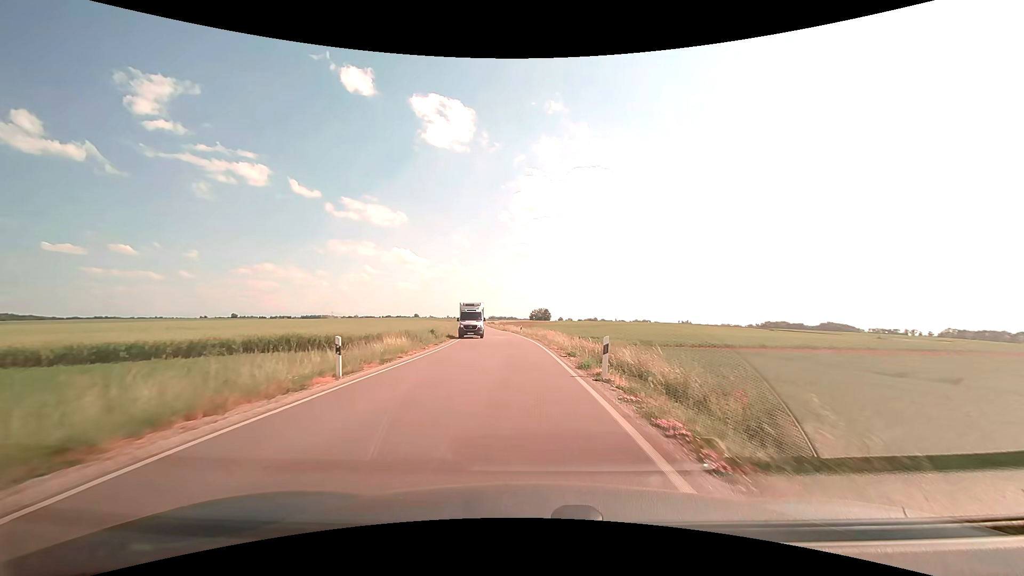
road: secondary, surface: asphalt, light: Day
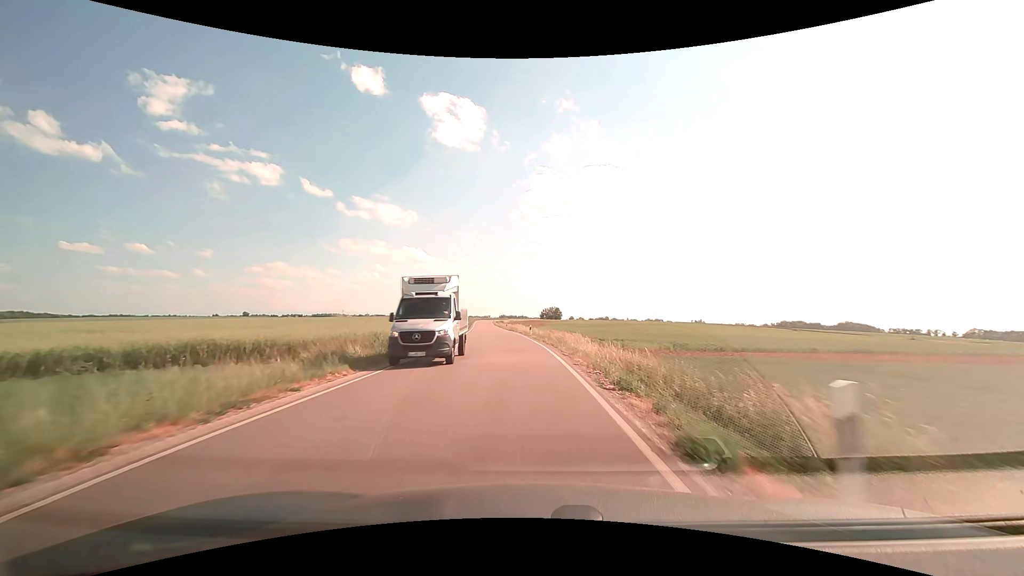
(-0.1, +9.4) m; -1°
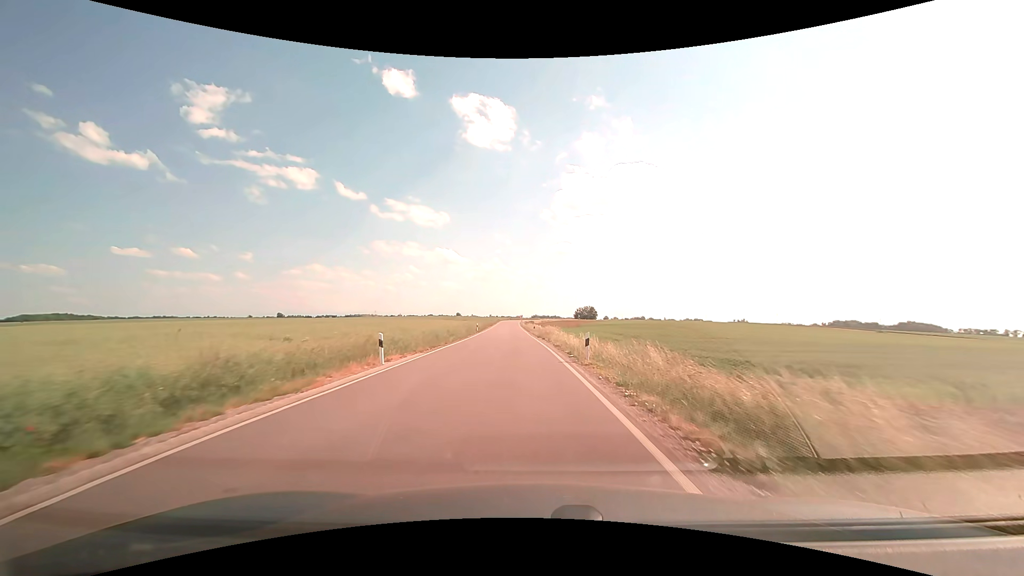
(-0.9, +28.6) m; -4°
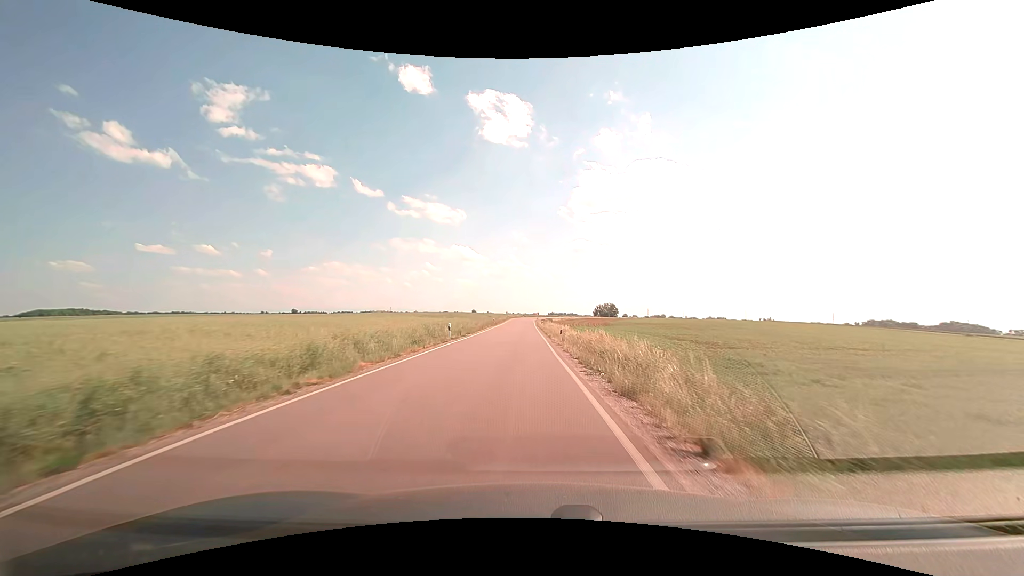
(-0.7, +28.8) m; -2°
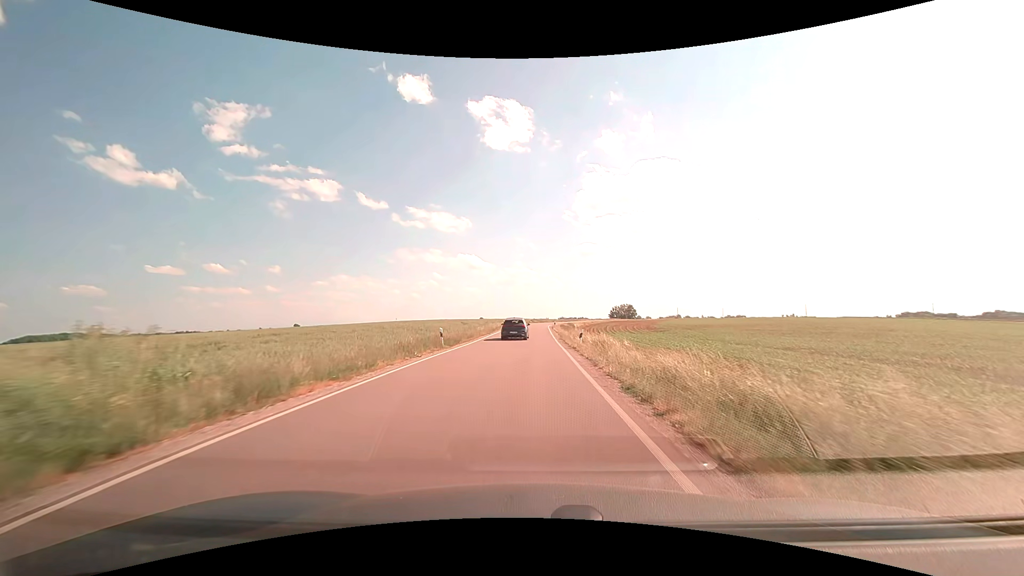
(-0.8, +47.2) m; -1°
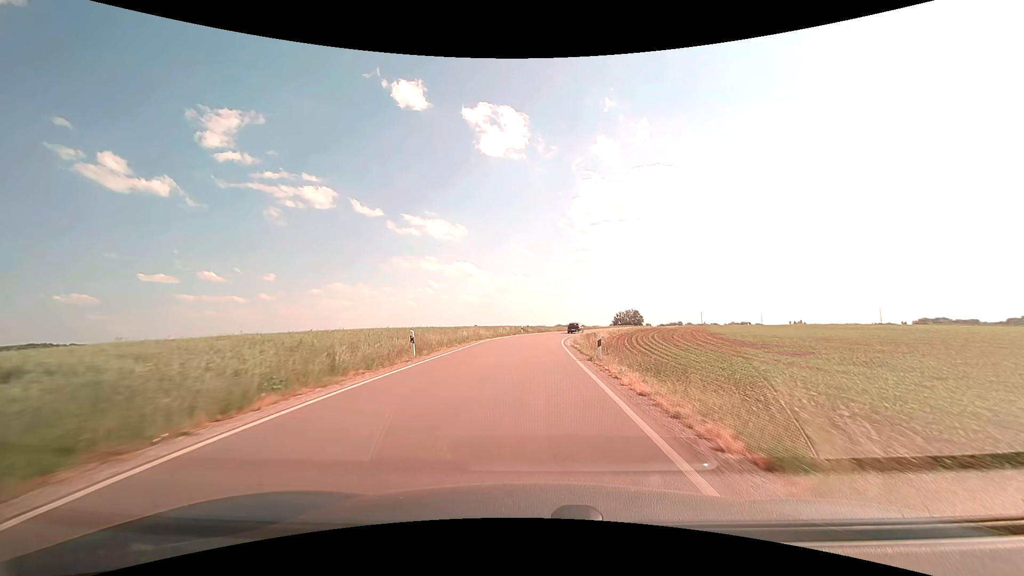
(+0.2, +49.0) m; 0°
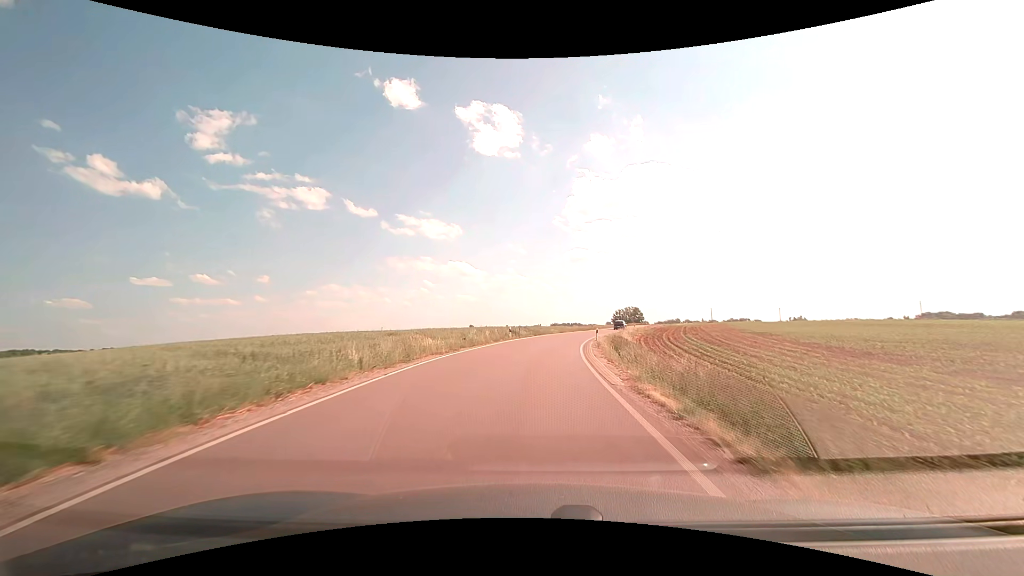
(+0.1, +20.0) m; +1°
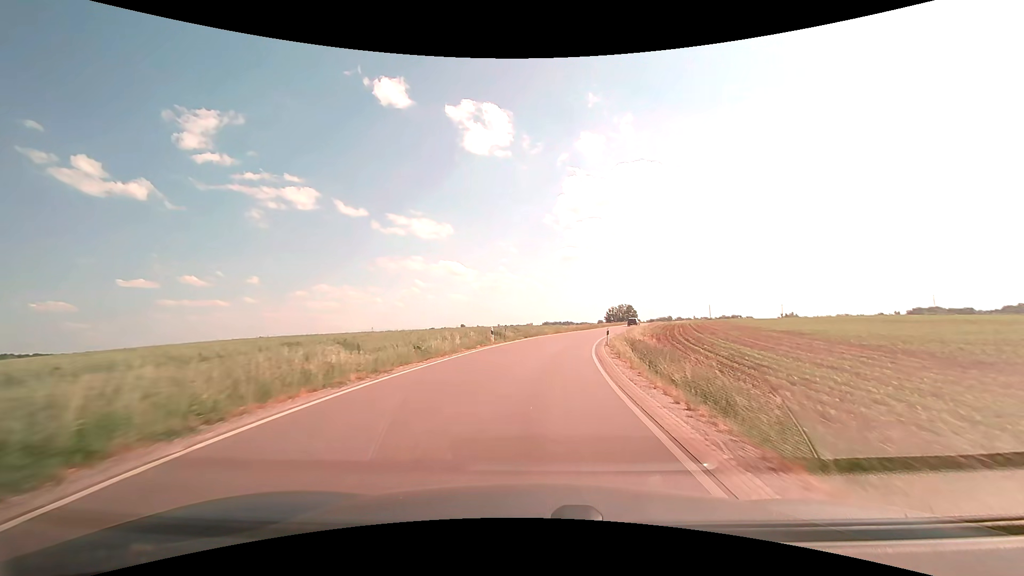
(+0.1, +10.0) m; +1°
(0, +10) (+1, +20) (+2, +30) (+3, +40) (+5, +50) (+8, +59) (+10, +69) (+13, +78) (+16, +88) (+19, +98) m
